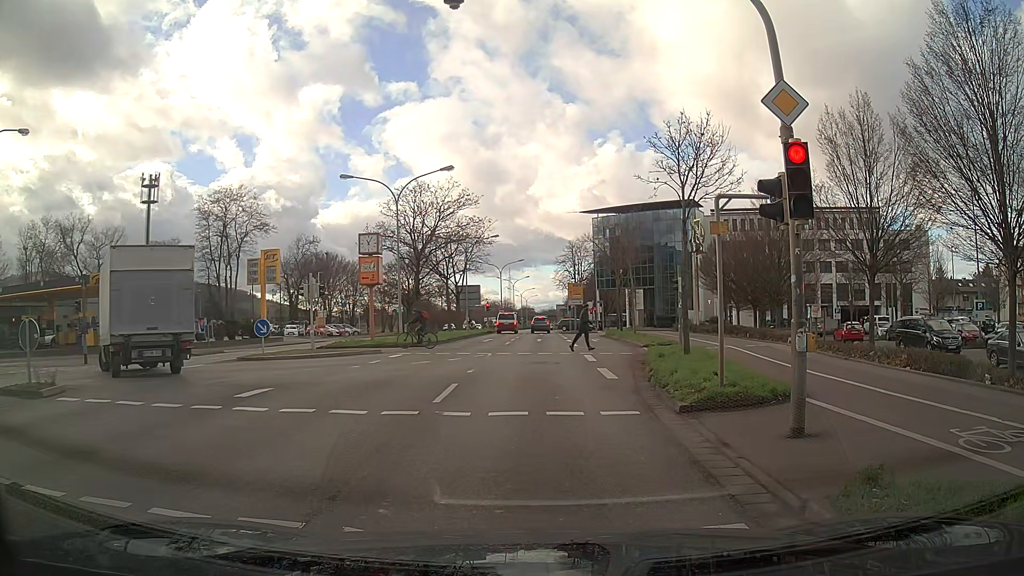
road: primary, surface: asphalt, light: Day
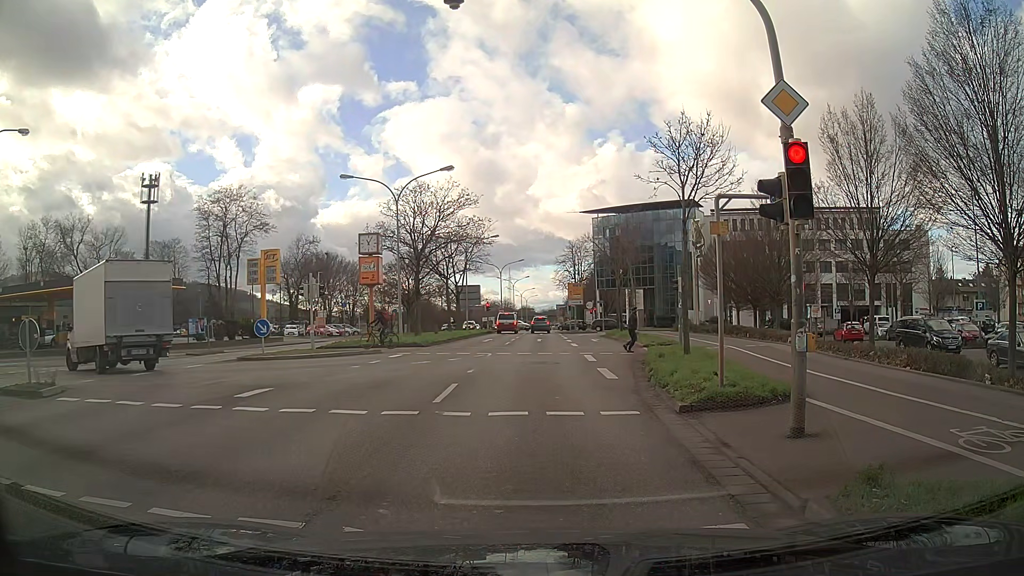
(0.0, 0.0) m; 0°
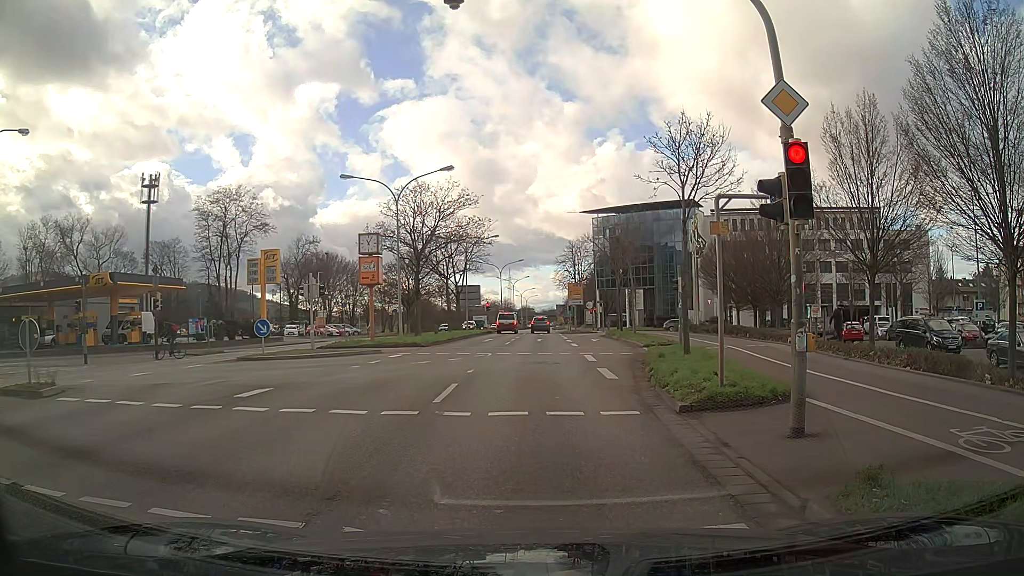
(0.0, 0.0) m; 0°
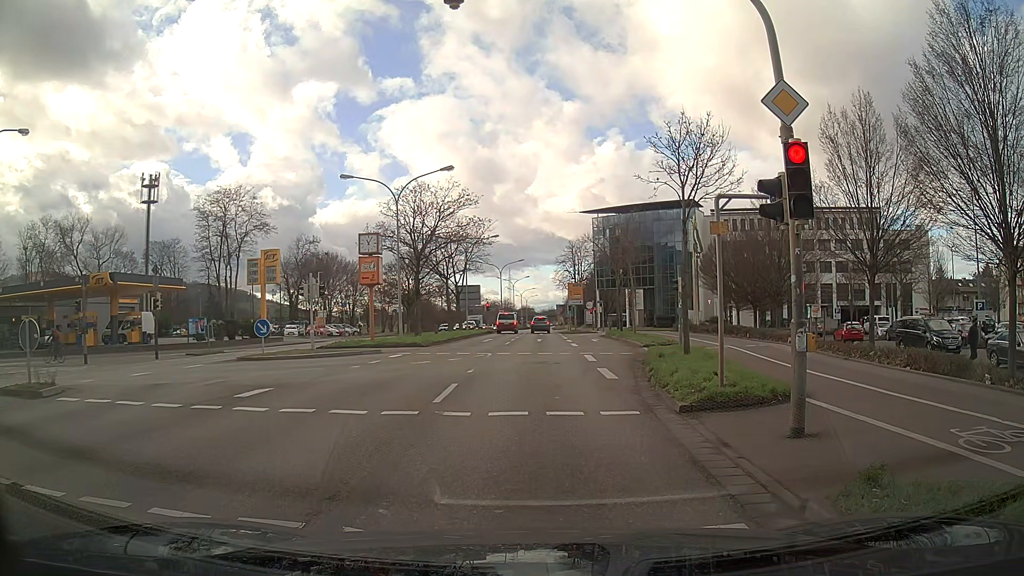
(0.0, 0.0) m; 0°
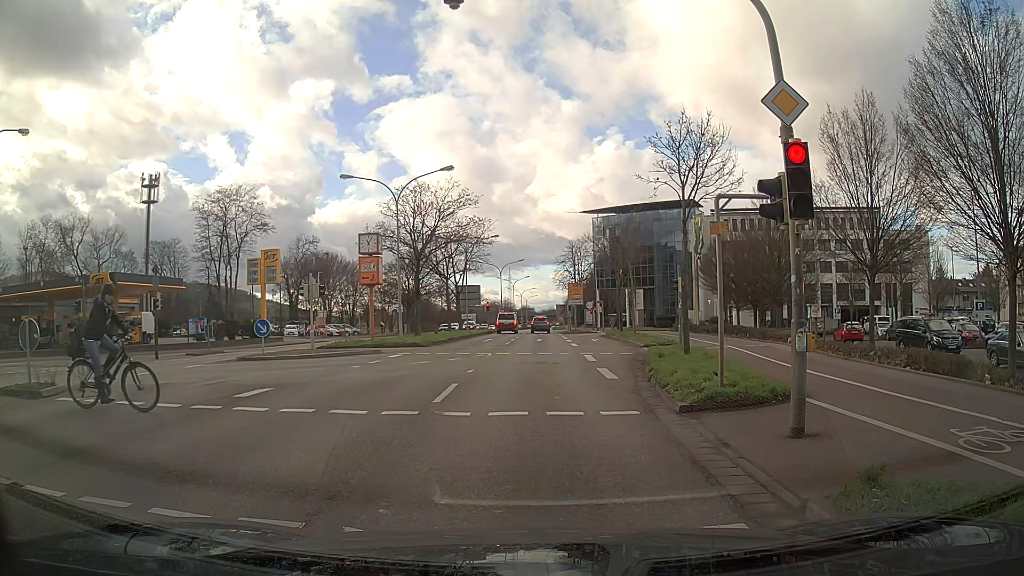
(0.0, 0.0) m; 0°
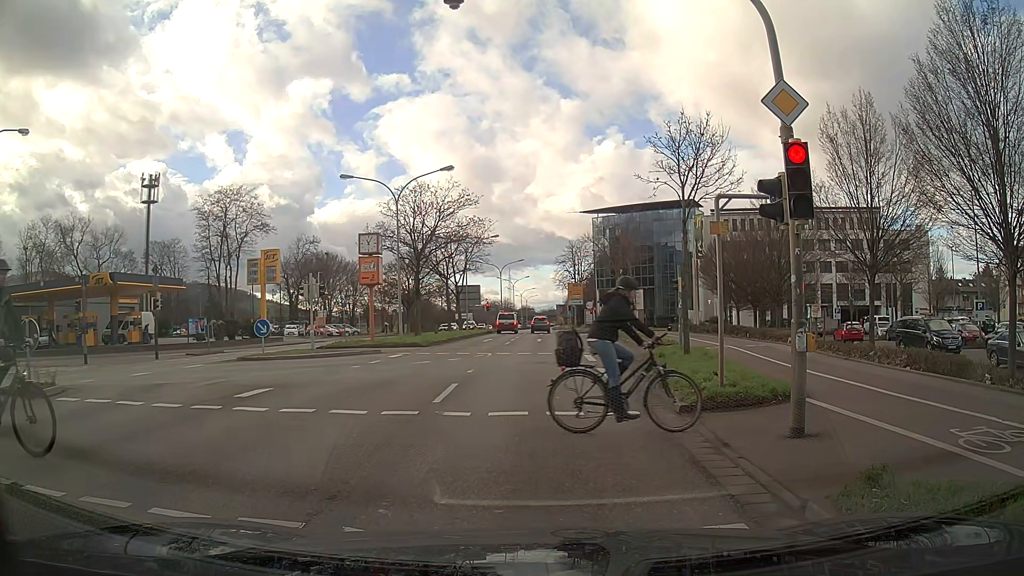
(0.0, 0.0) m; 0°
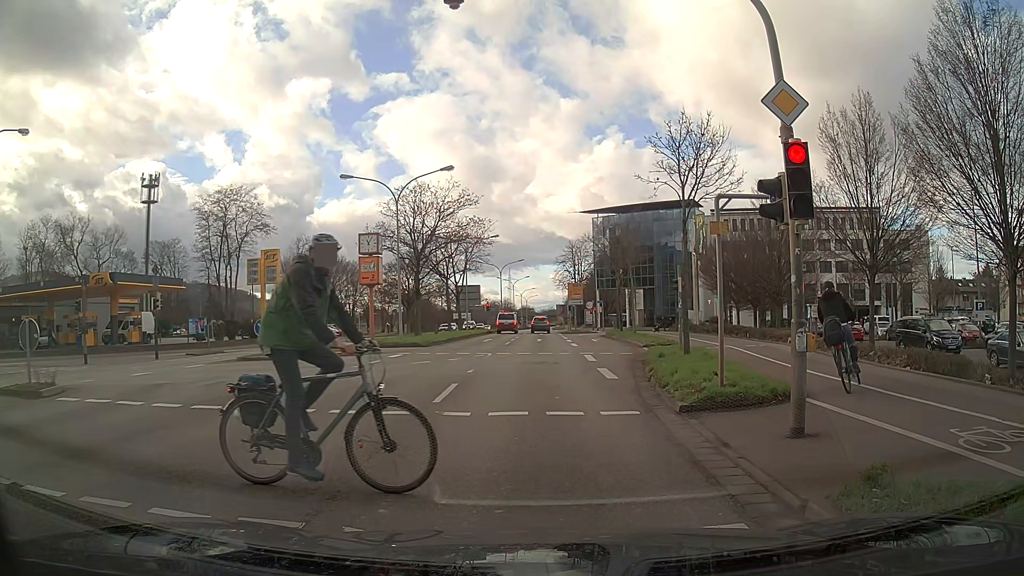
(0.0, 0.0) m; 0°
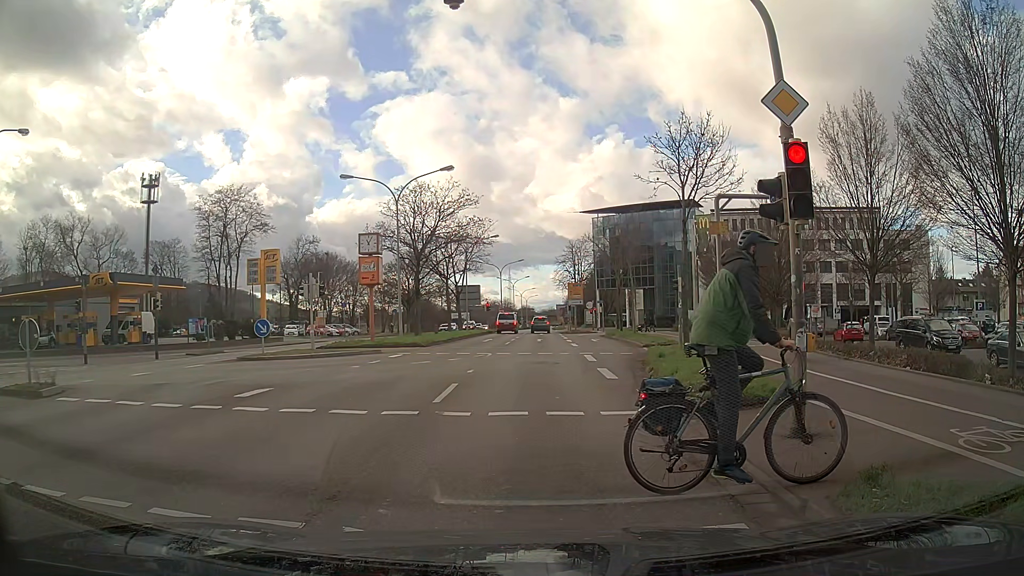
(0.0, 0.0) m; 0°
(0, +10) (0, +20) (+1, +30) (+1, +40) (+1, +50) (+1, +60) (+2, +70) (+2, +80) (+2, +90) (+3, +100) m
